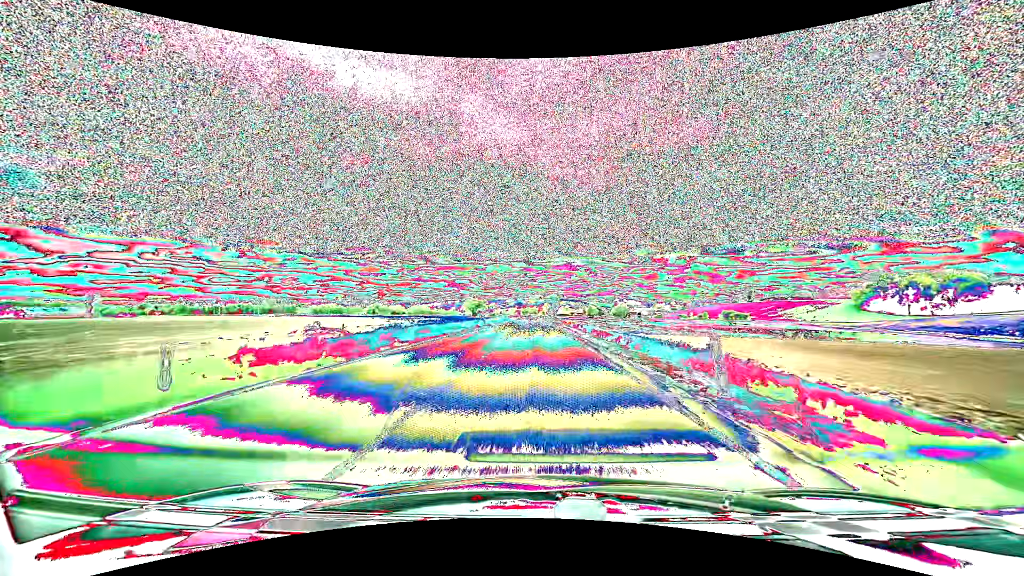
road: primary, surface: asphalt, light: Day
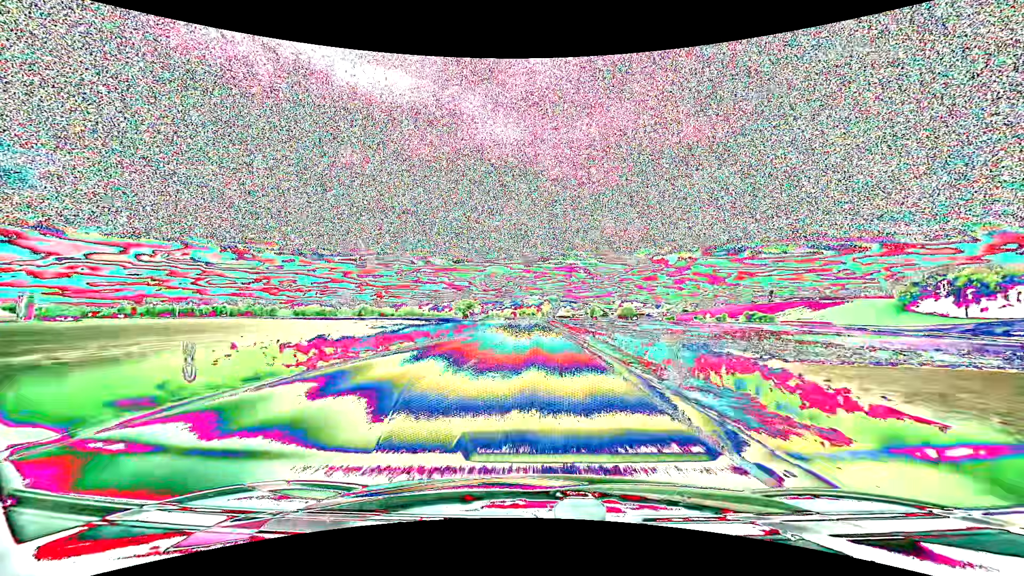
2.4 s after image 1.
(+0.1, +51.5) m; 0°
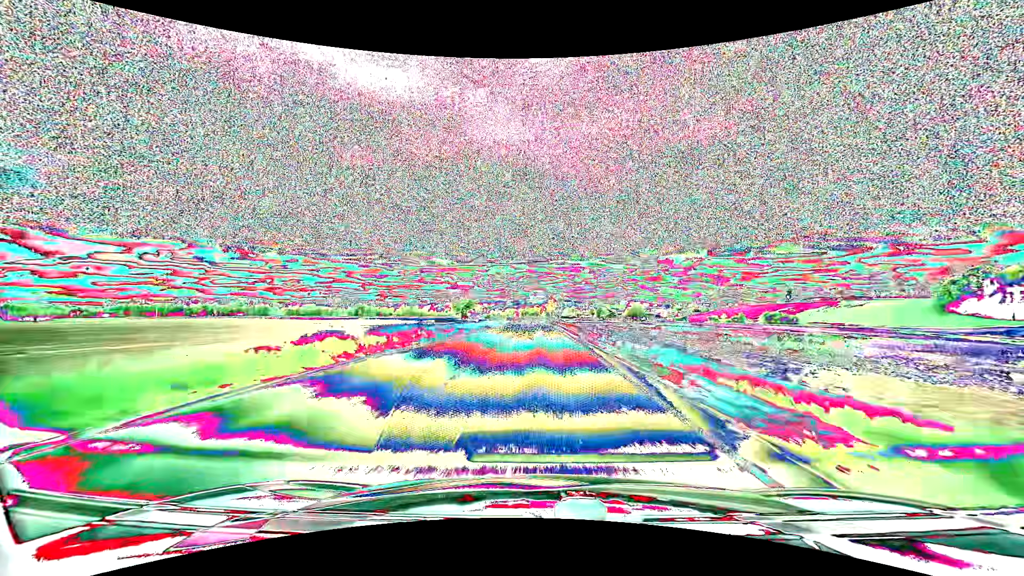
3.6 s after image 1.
(-0.1, +27.2) m; 0°
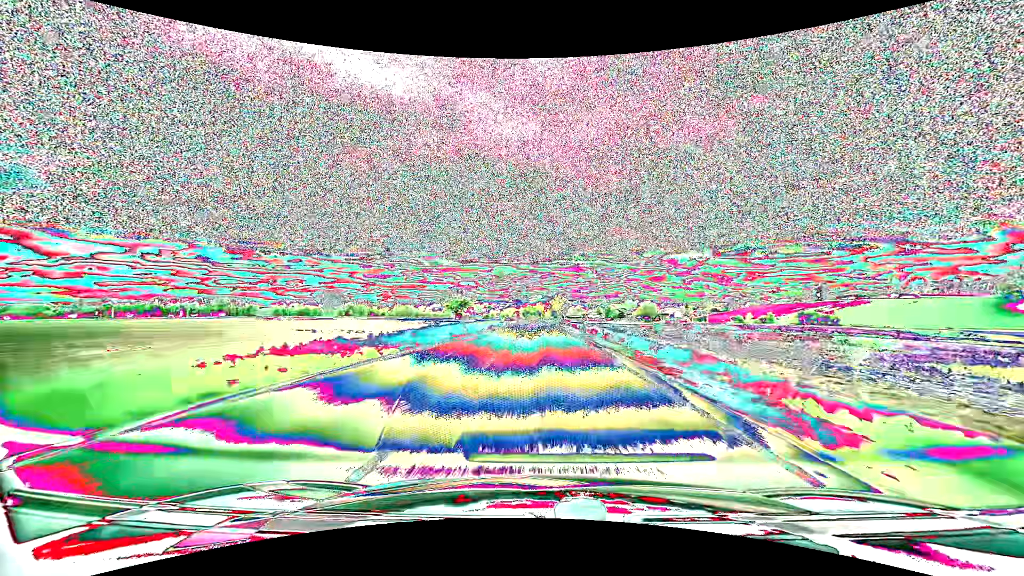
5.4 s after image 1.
(-0.2, +43.1) m; 0°
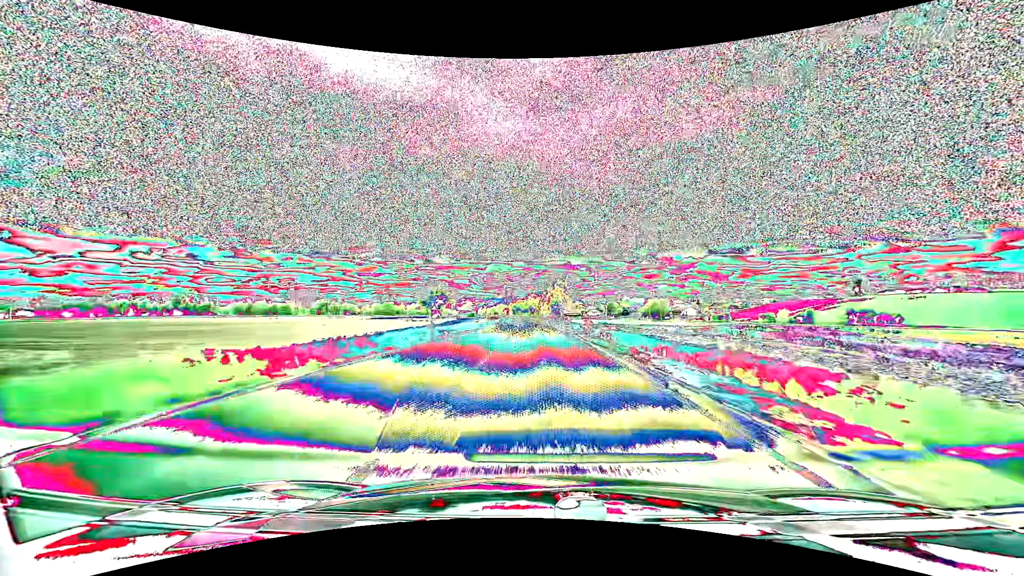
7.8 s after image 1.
(+0.4, +60.0) m; +1°
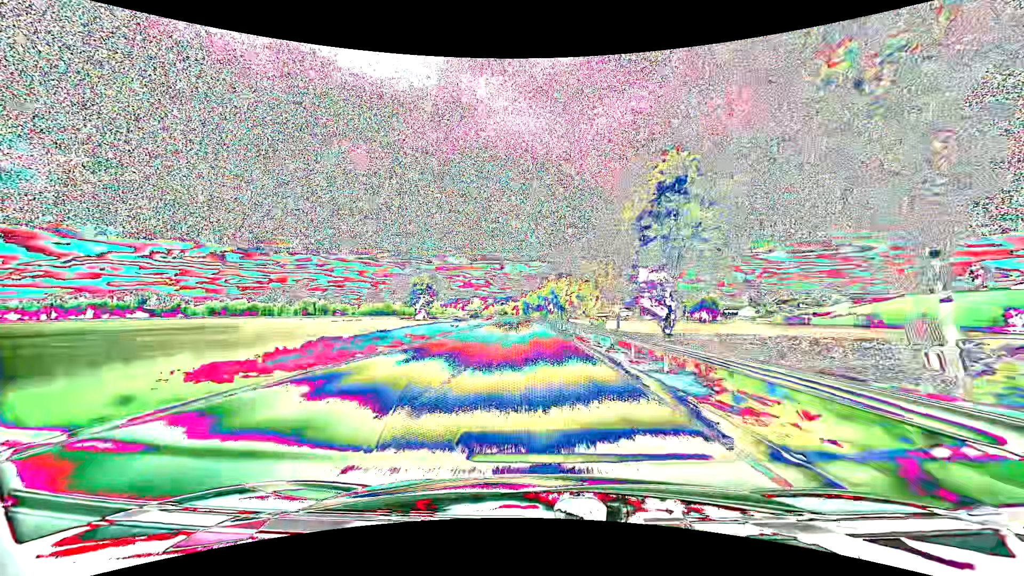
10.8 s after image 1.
(-1.2, +76.3) m; -2°
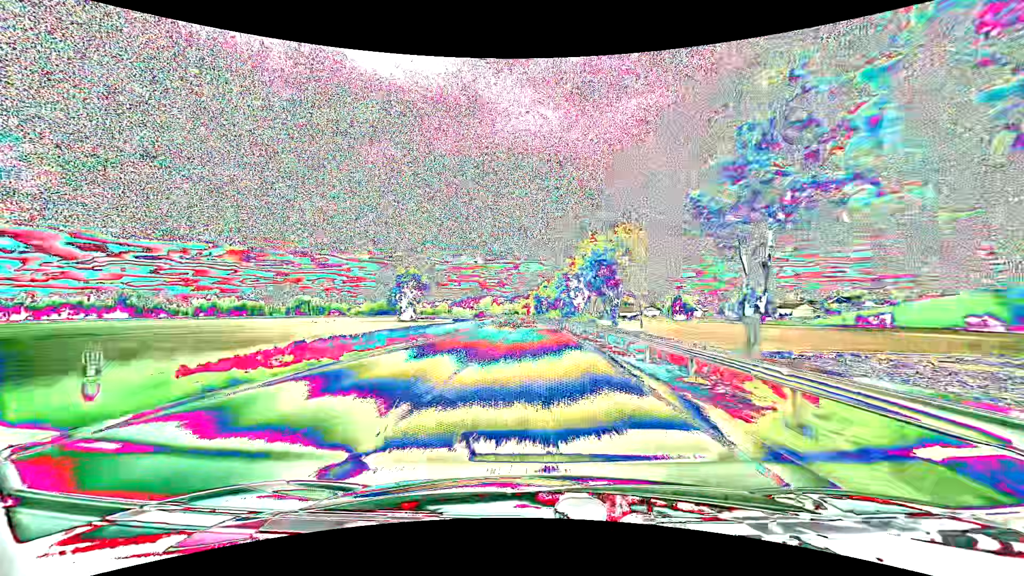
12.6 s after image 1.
(-0.7, +46.1) m; -1°
